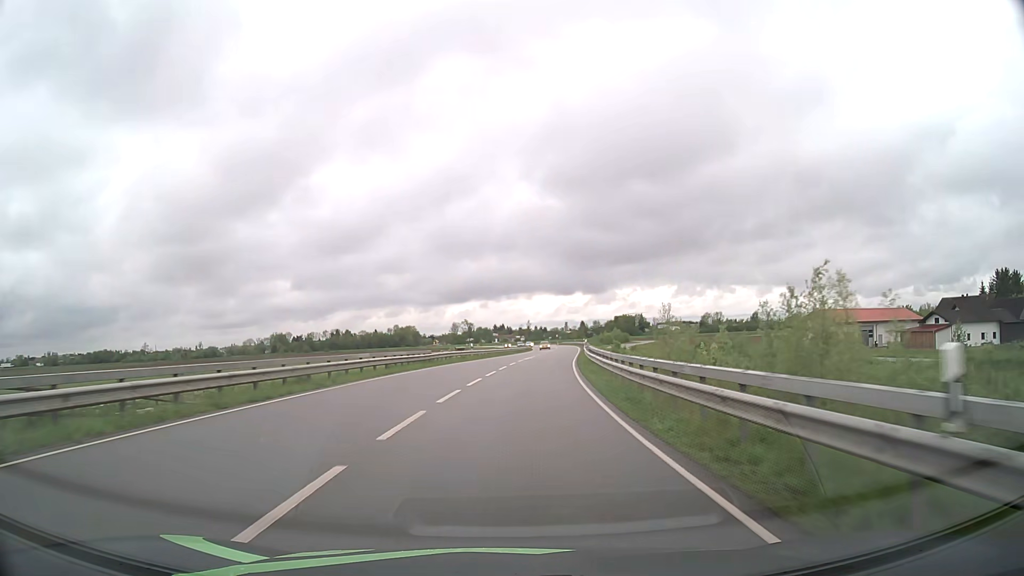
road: secondary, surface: asphalt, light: Day
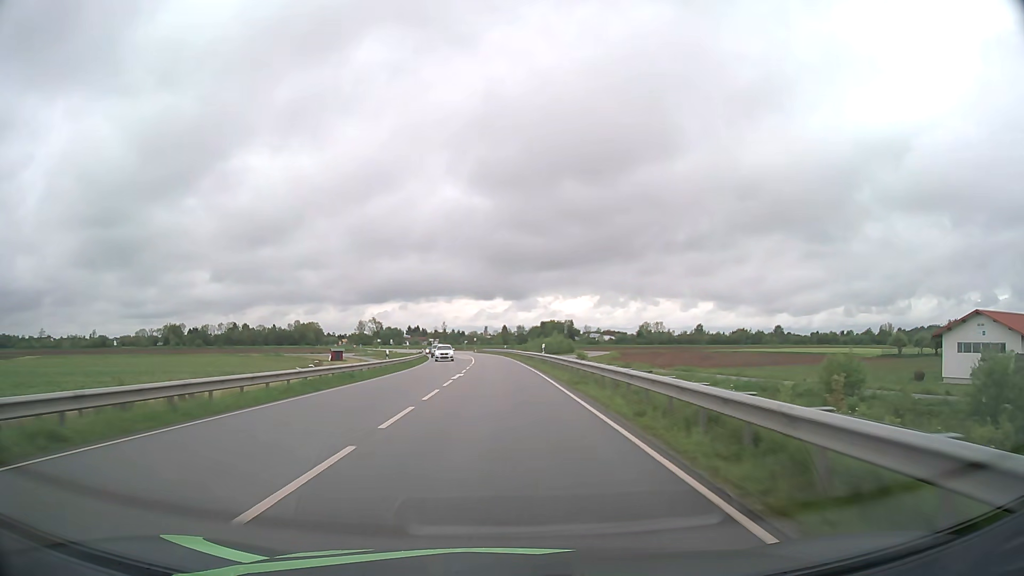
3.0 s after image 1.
(+4.9, +64.0) m; +7°
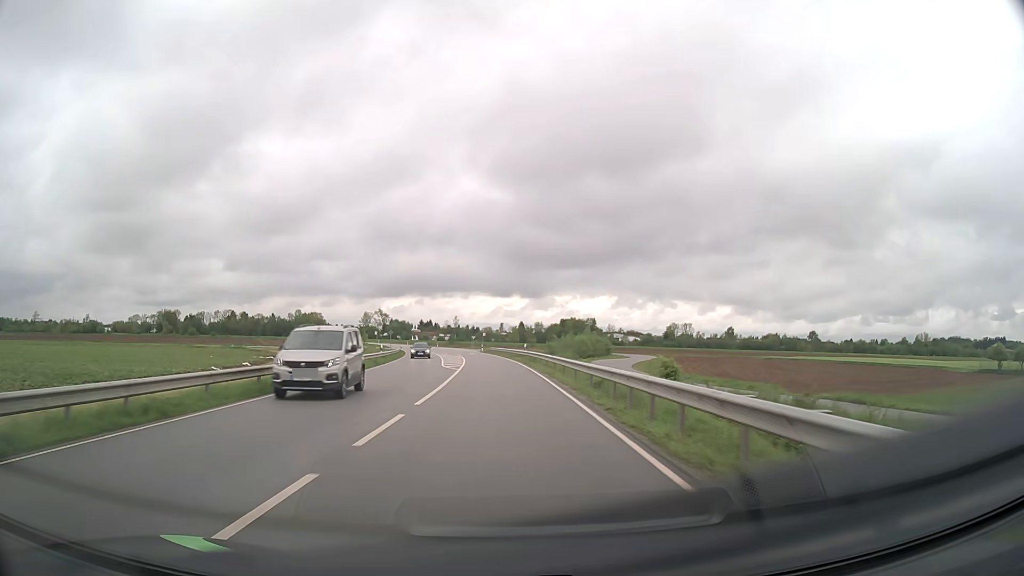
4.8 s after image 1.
(-0.2, +38.2) m; -1°
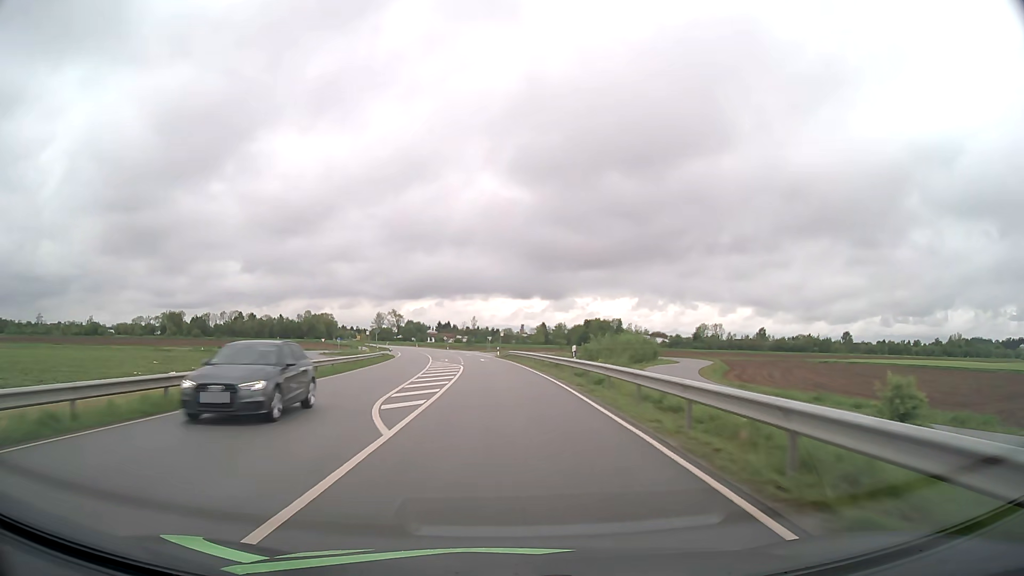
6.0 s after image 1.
(-0.3, +25.3) m; -2°
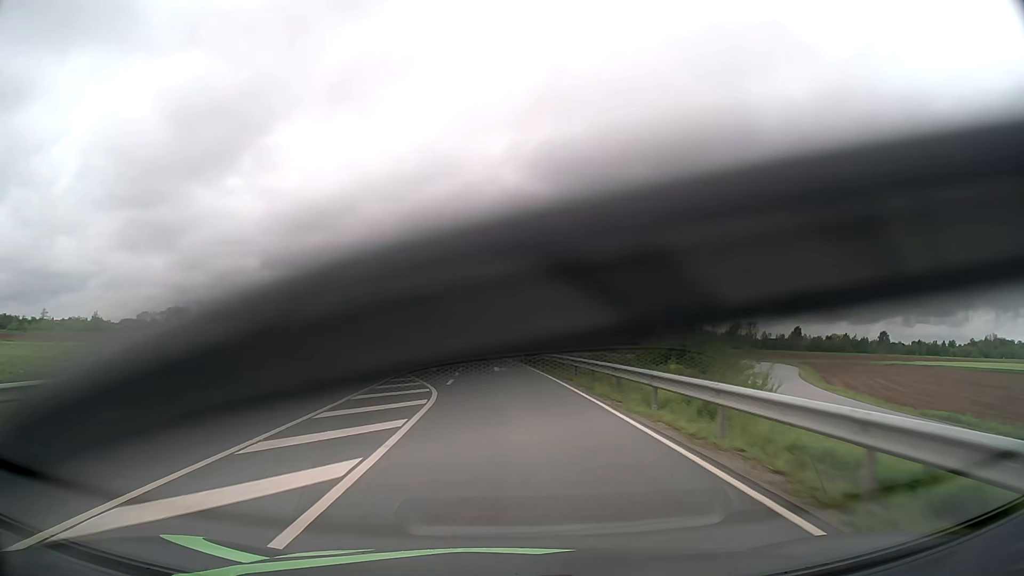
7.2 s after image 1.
(-0.5, +25.3) m; -2°
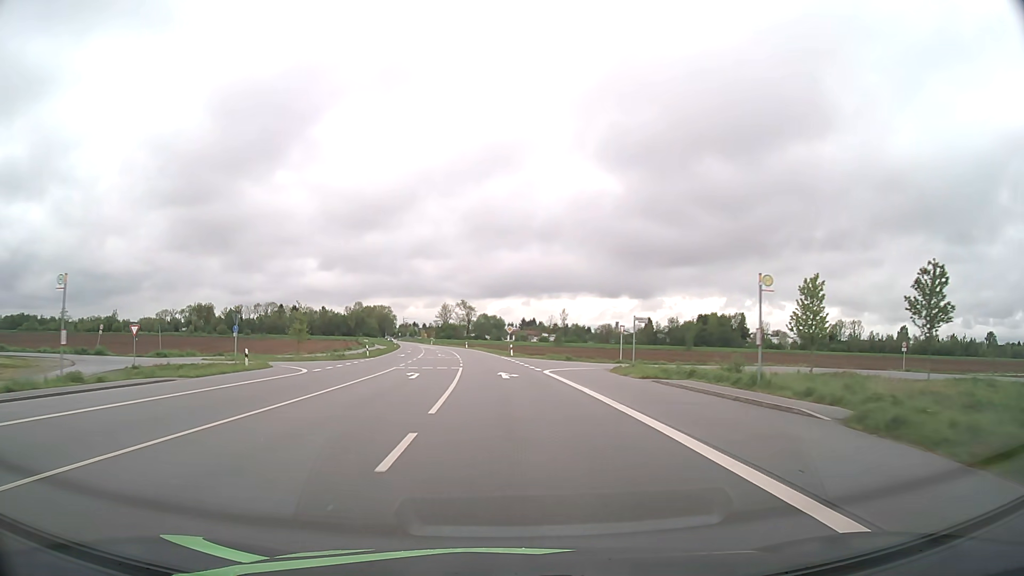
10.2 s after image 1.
(-2.9, +63.0) m; -5°
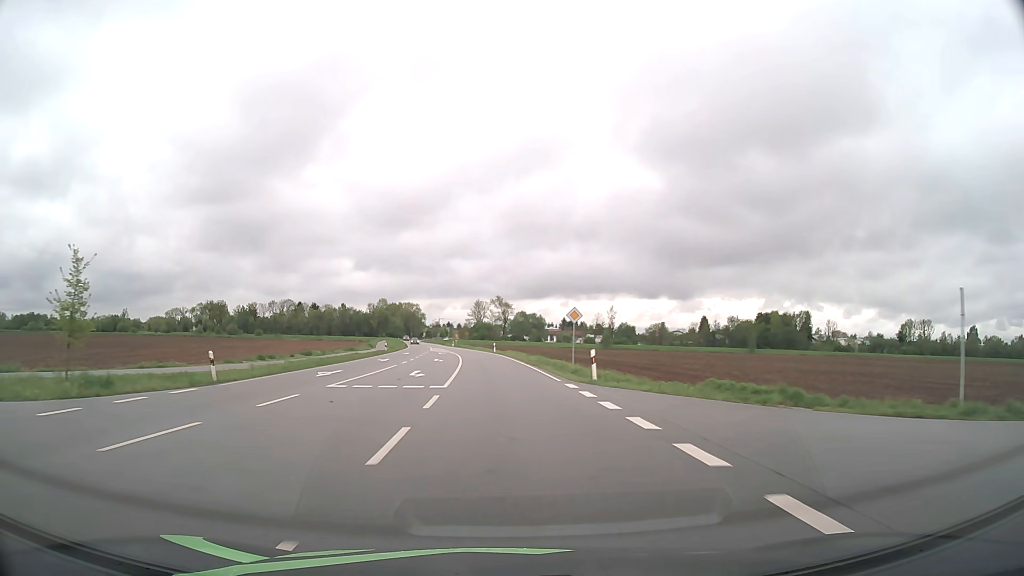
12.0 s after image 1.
(-1.0, +37.7) m; -3°
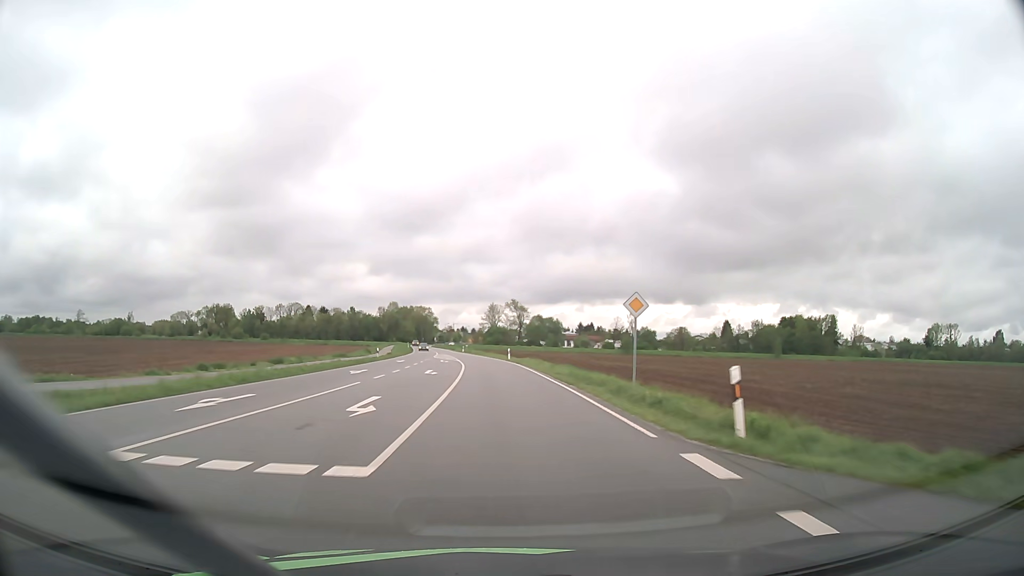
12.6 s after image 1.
(-0.1, +12.6) m; -1°
(0, +10) (0, +20) (-1, +30) (-1, +40) (-2, +50) (-3, +60) (-4, +70) (-5, +80) (-6, +90) (-8, +100) m
